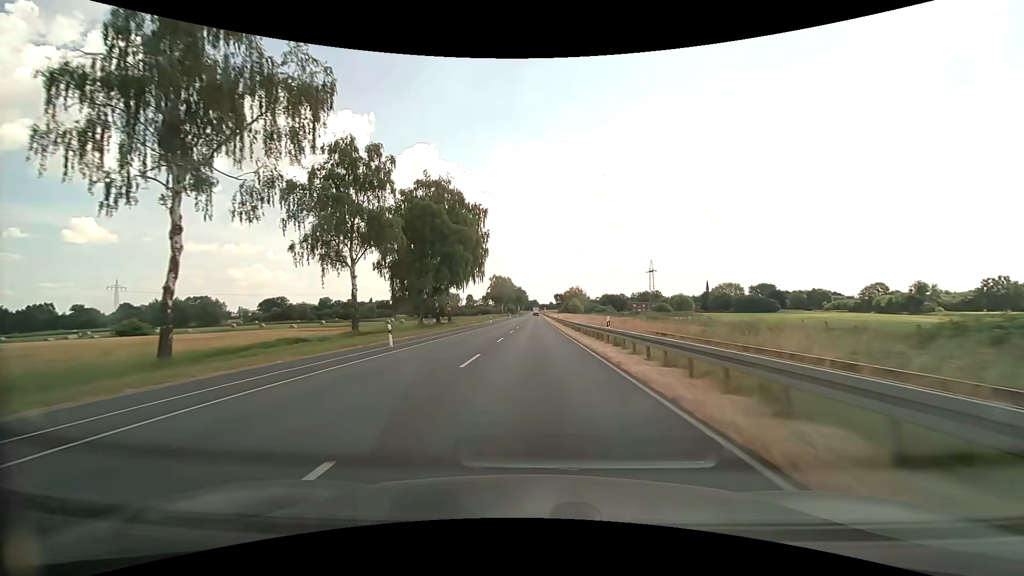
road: primary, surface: asphalt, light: Day
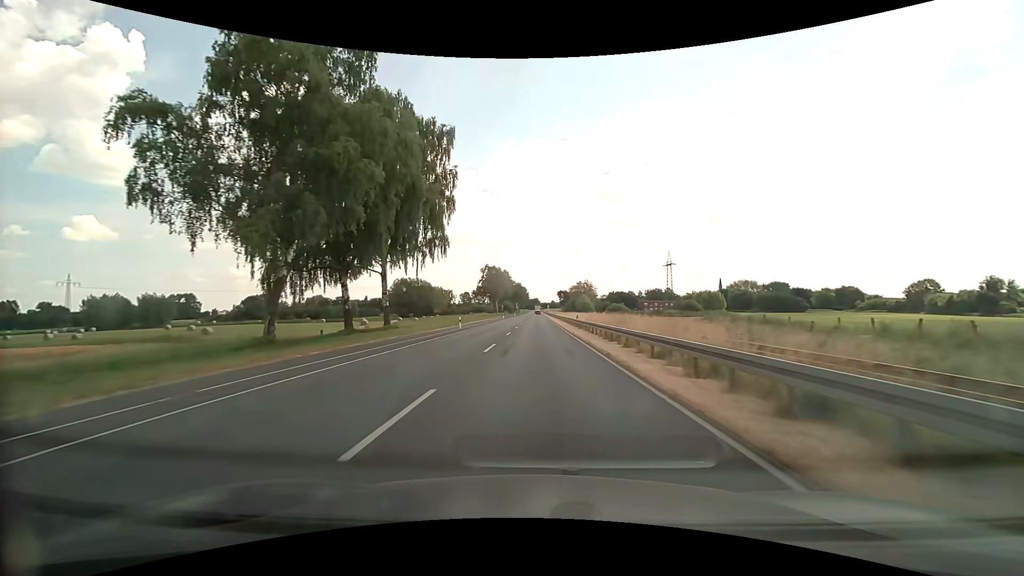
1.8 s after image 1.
(-0.1, +32.2) m; 0°
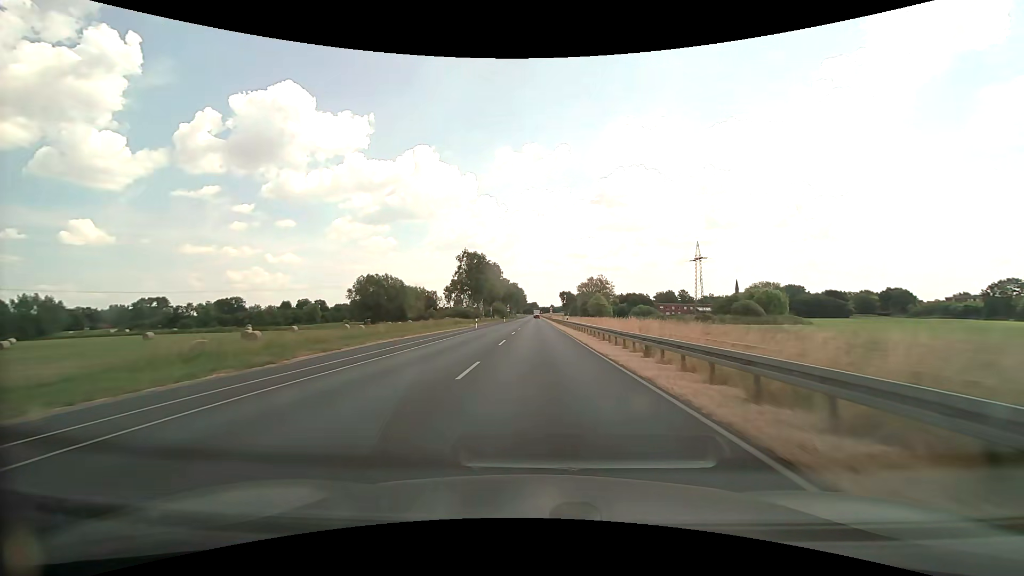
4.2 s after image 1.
(0.0, +42.9) m; 0°
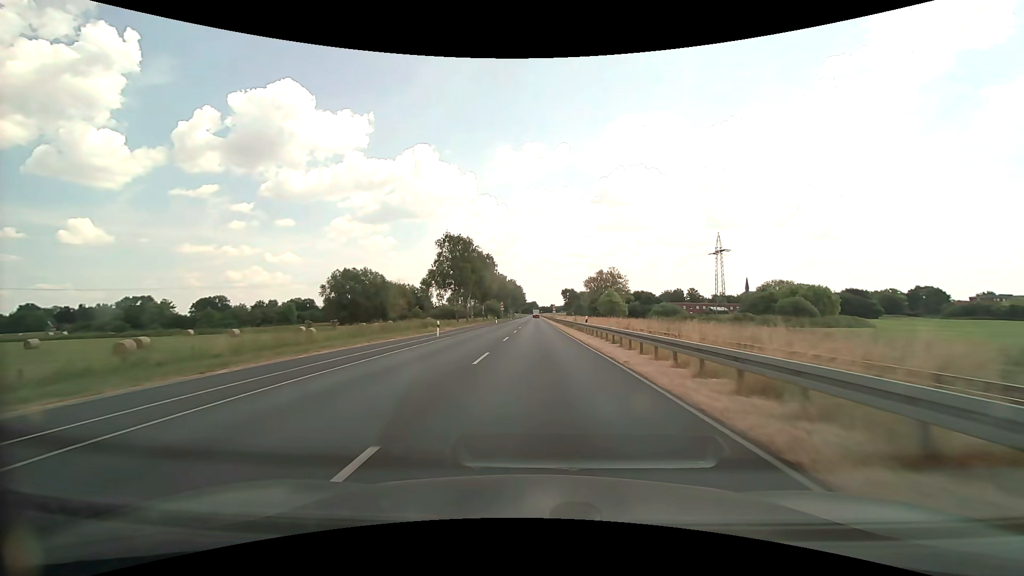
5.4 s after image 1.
(0.0, +21.5) m; 0°
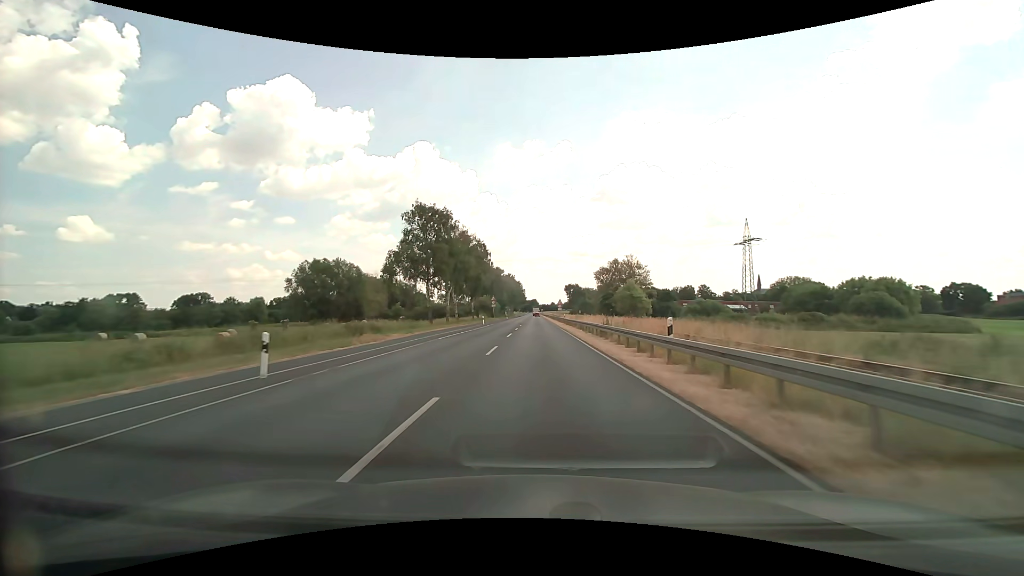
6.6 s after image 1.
(0.0, +21.4) m; 0°
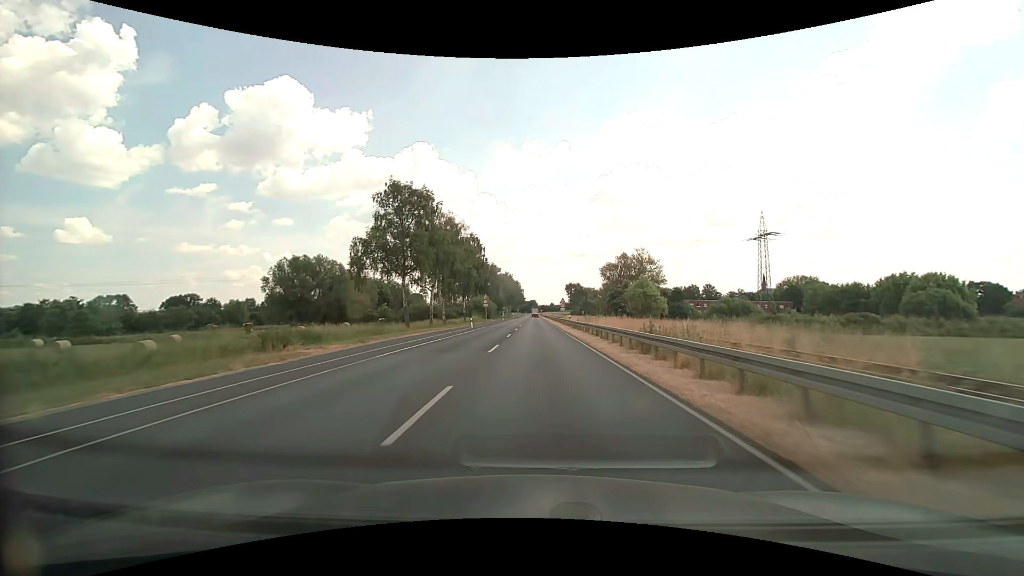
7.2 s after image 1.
(0.0, +10.7) m; 0°
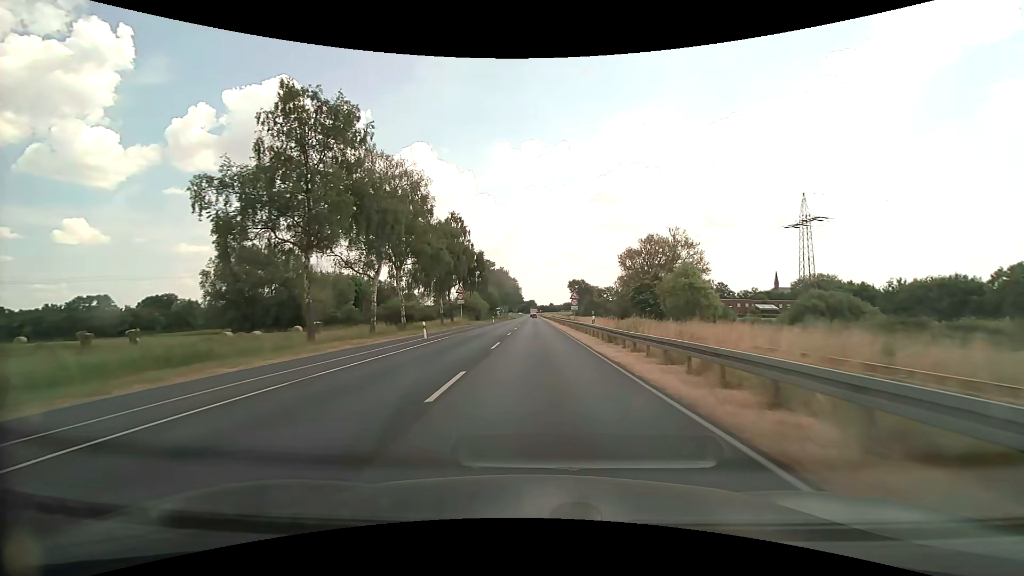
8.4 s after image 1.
(0.0, +21.5) m; 0°
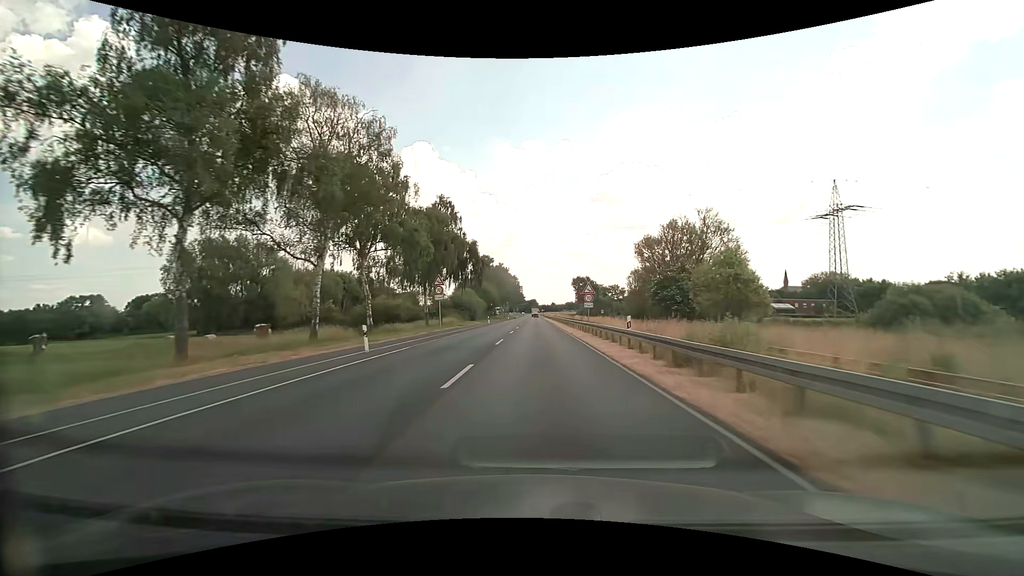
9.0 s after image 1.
(0.0, +10.7) m; 0°
(0, +10) (0, +20) (0, +30) (0, +40) (0, +50) (0, +60) (0, +70) (0, +80) (0, +90) (0, +100) m
